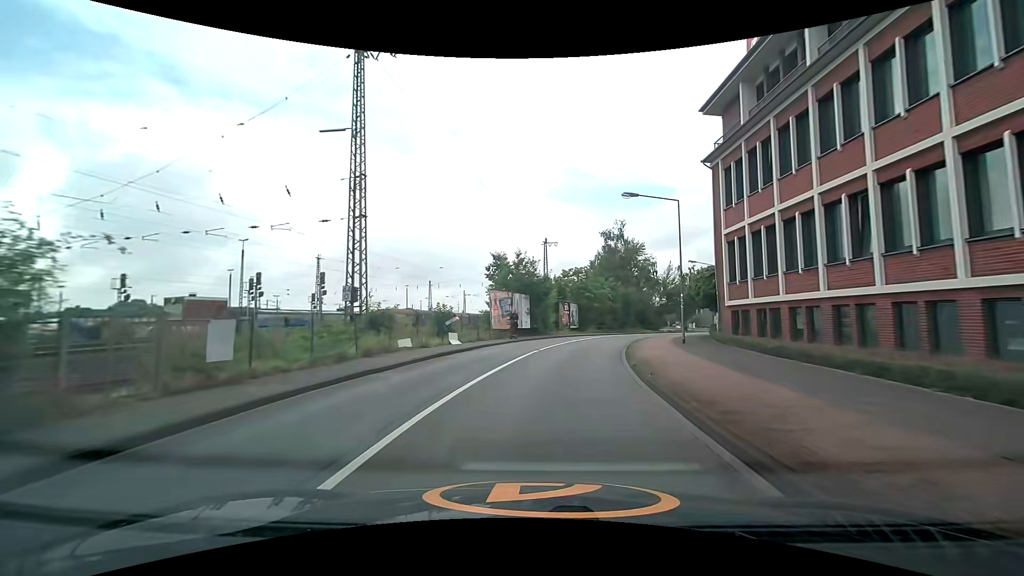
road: unclassified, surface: asphalt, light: Day
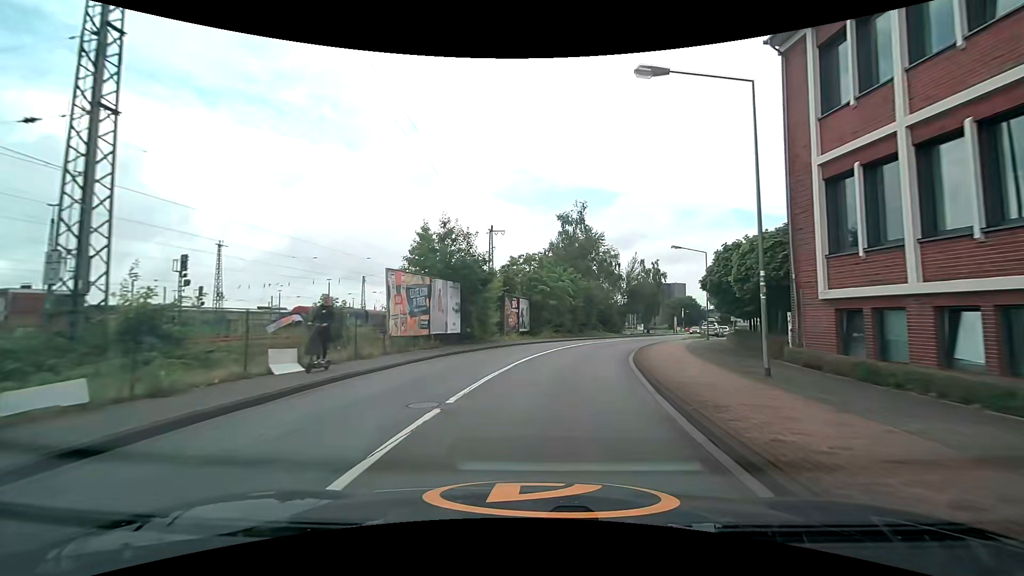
(+0.7, +13.1) m; +6°
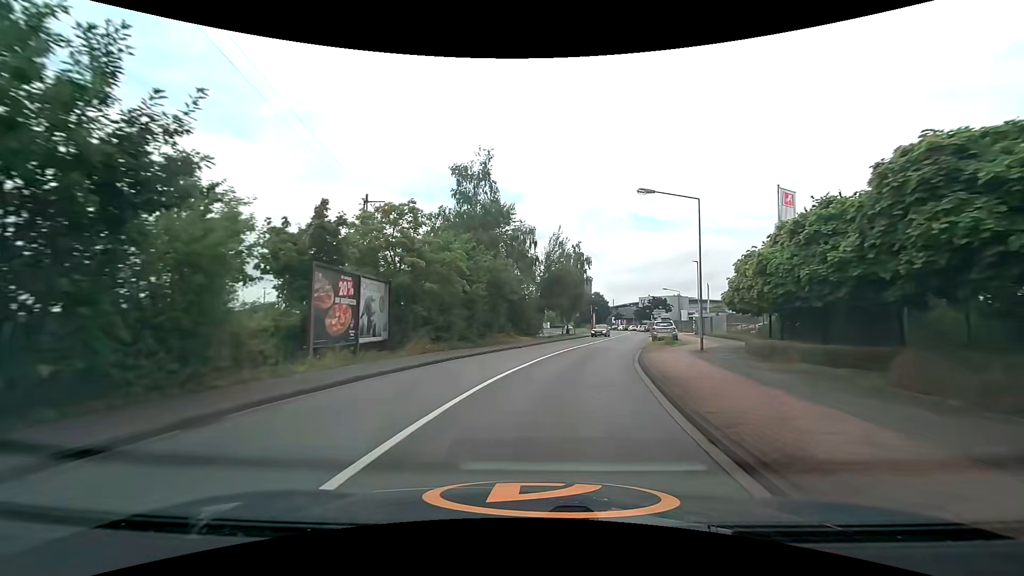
(+1.6, +18.7) m; +10°
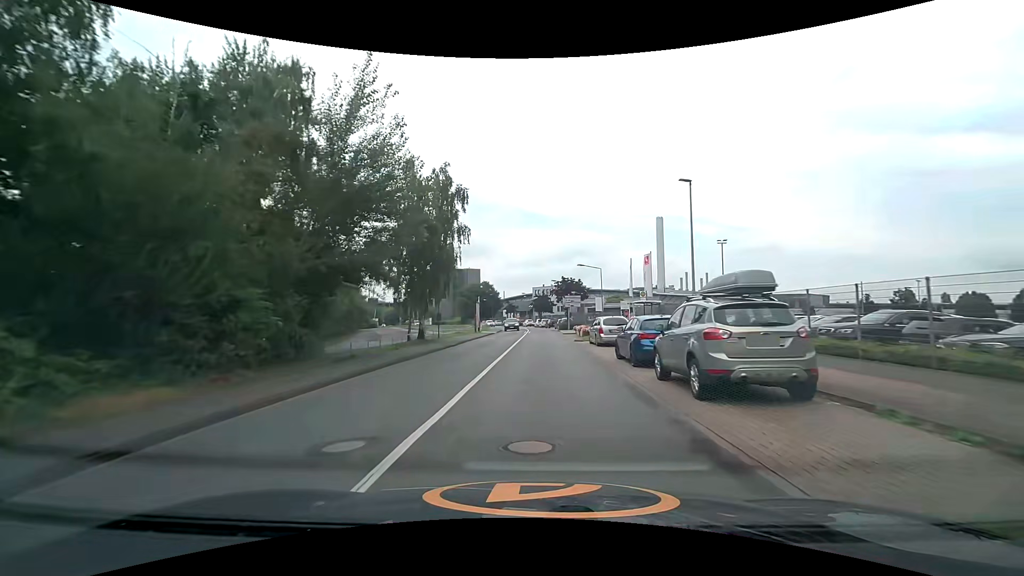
(+4.4, +30.1) m; +13°
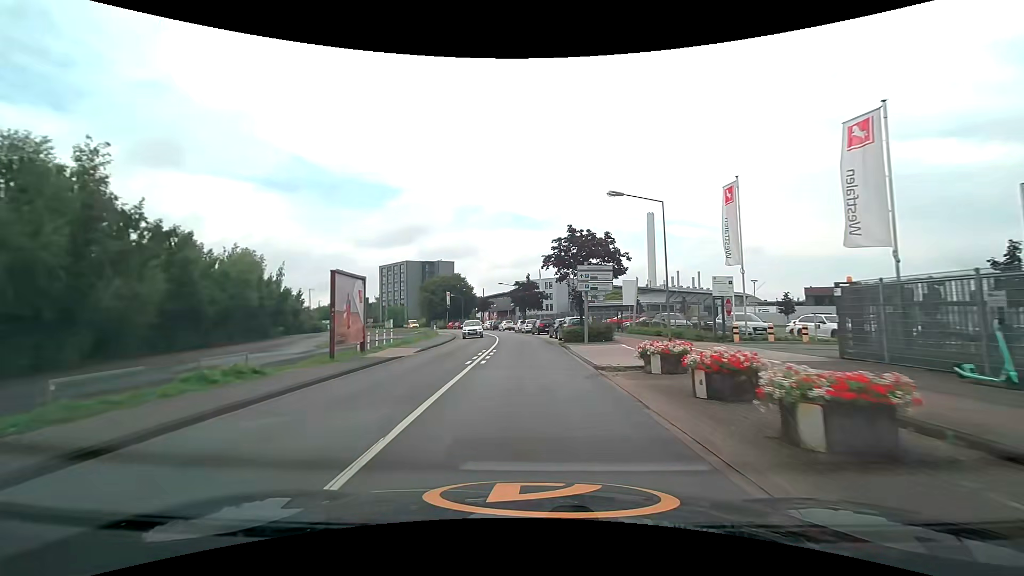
(+0.7, +33.4) m; +2°
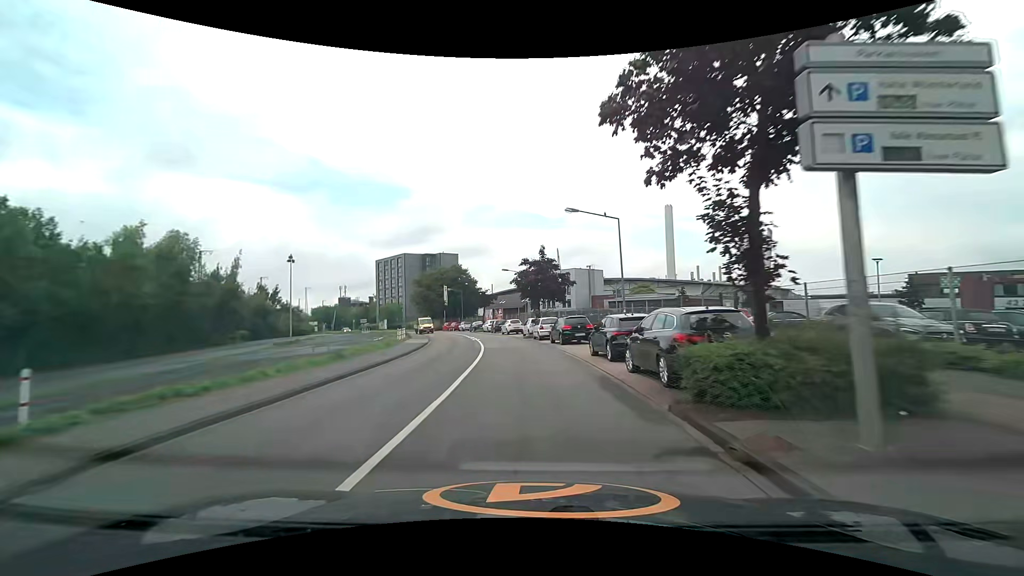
(-0.2, +20.8) m; -2°
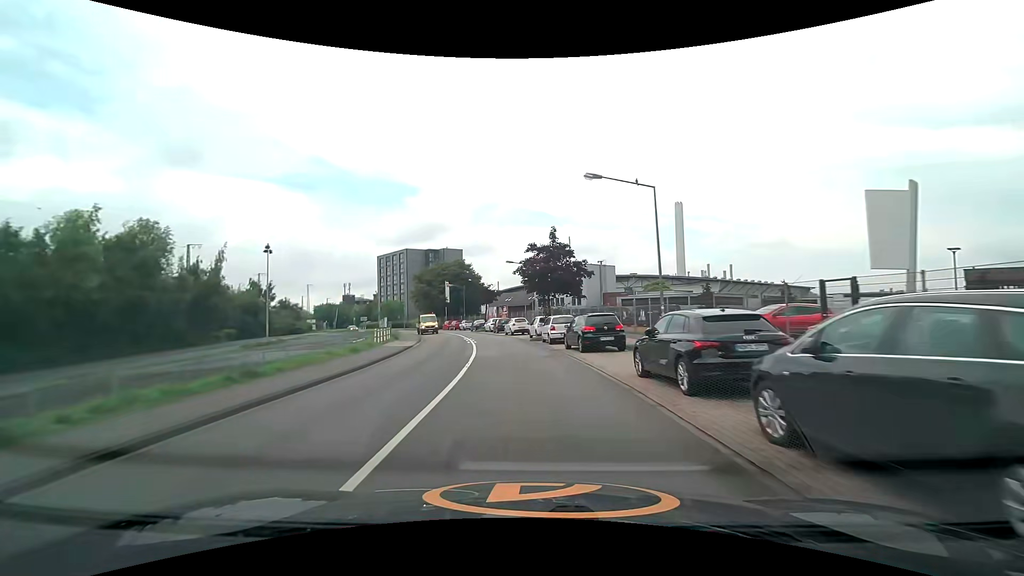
(-0.1, +6.9) m; -1°
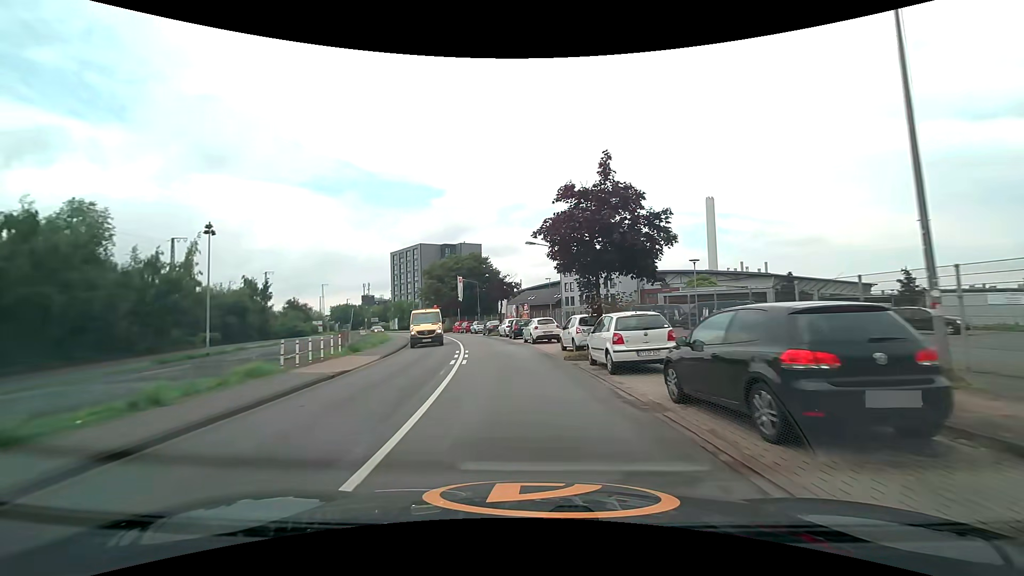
(-0.2, +13.7) m; -2°
(0, +10) (-1, +20) (-3, +30) (-5, +40) (-7, +49) (-10, +59) (-13, +68) (-17, +78) (-21, +87) (-26, +95) m
